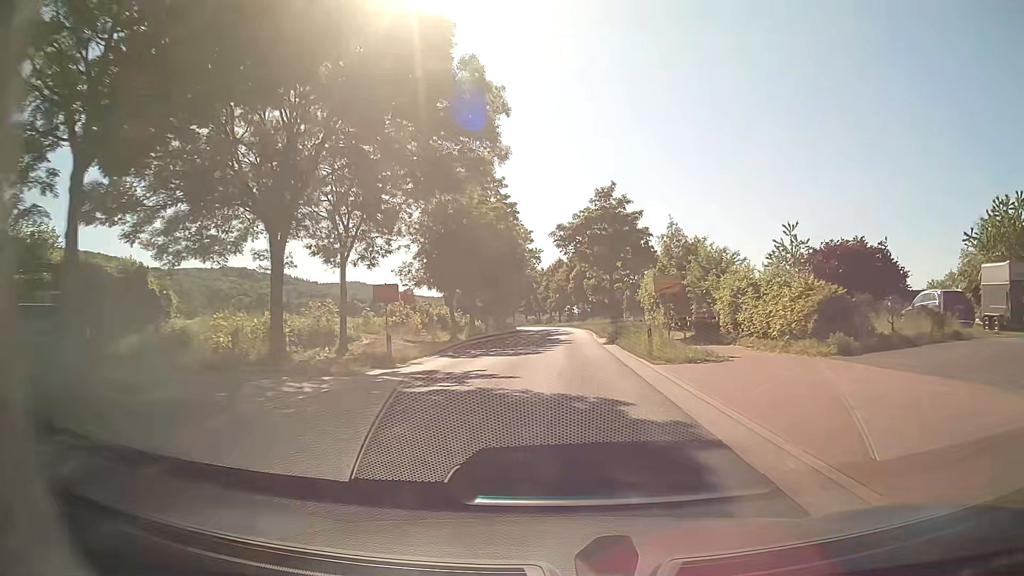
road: secondary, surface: asphalt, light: Day
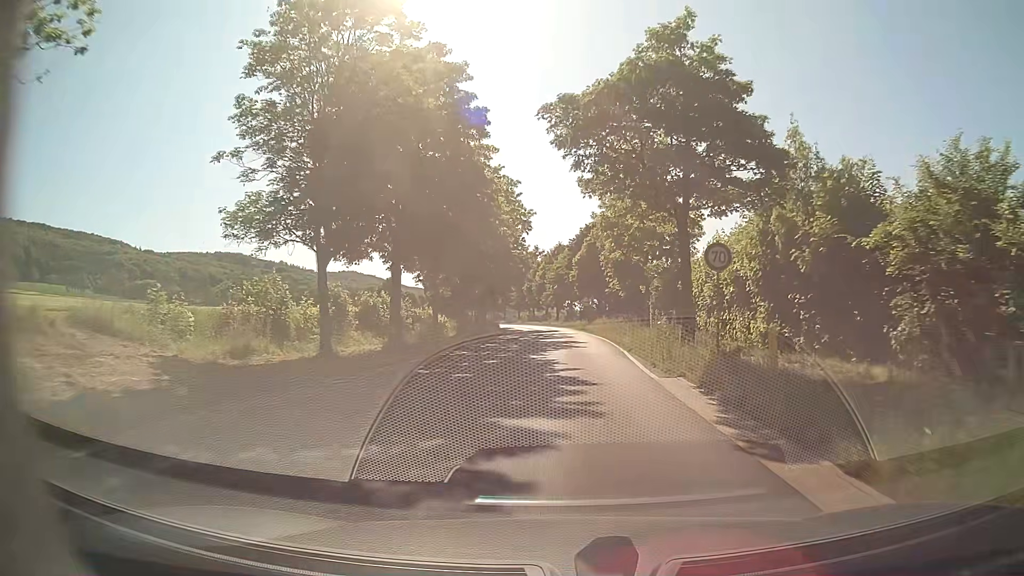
(0.0, +23.7) m; 0°
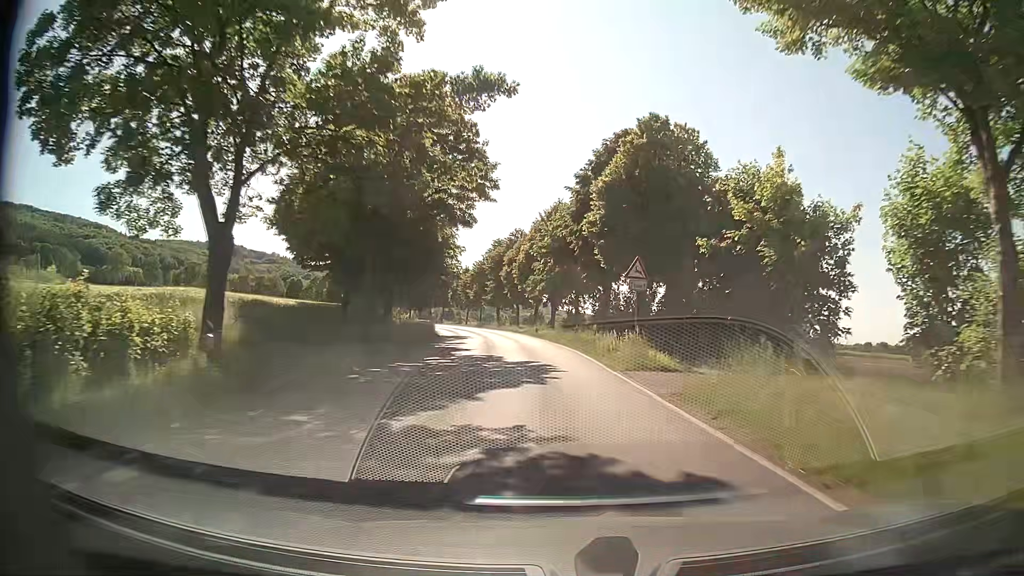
(+0.3, +44.8) m; +1°
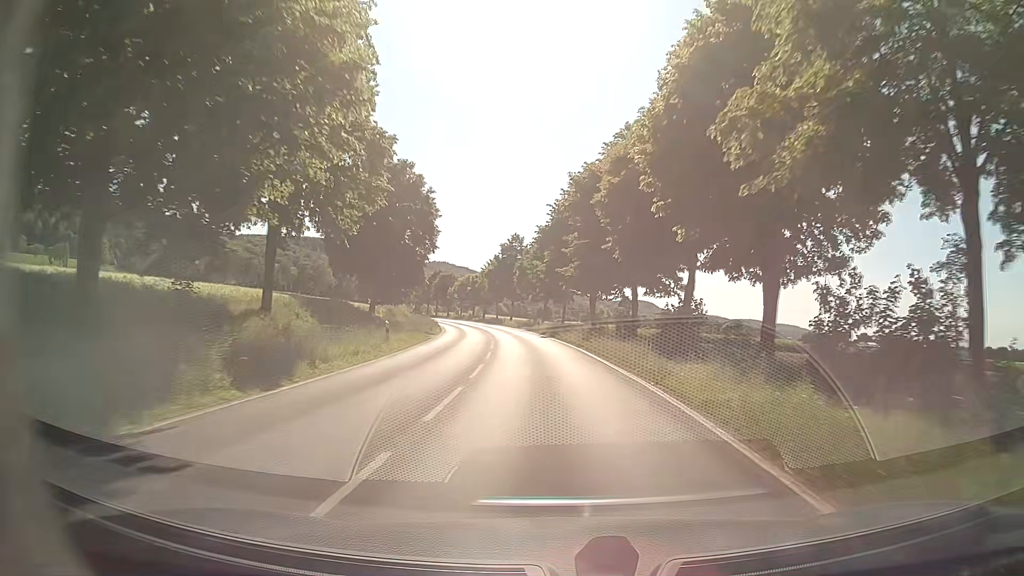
(-3.9, +50.2) m; -9°
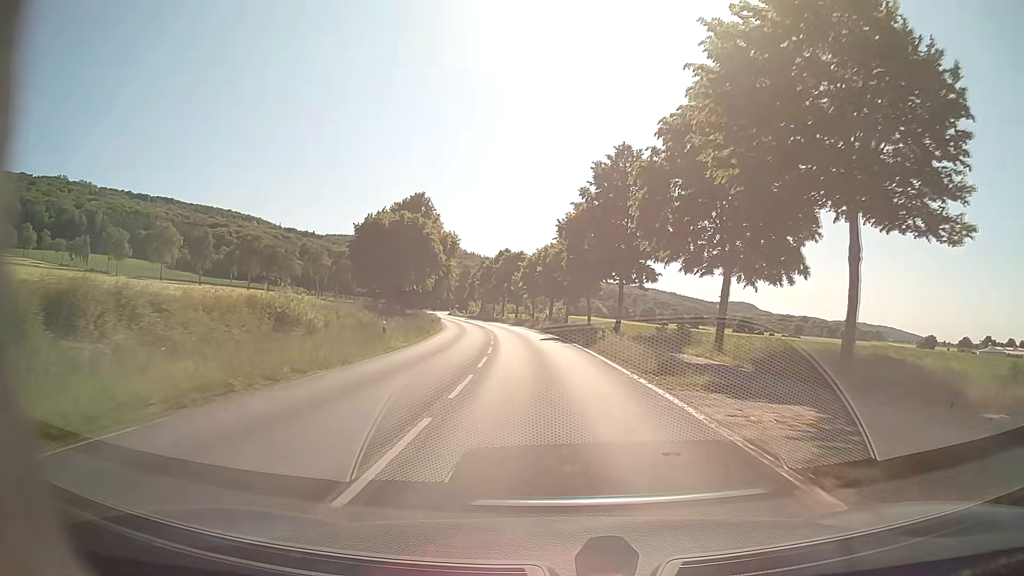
(-4.0, +52.3) m; -8°
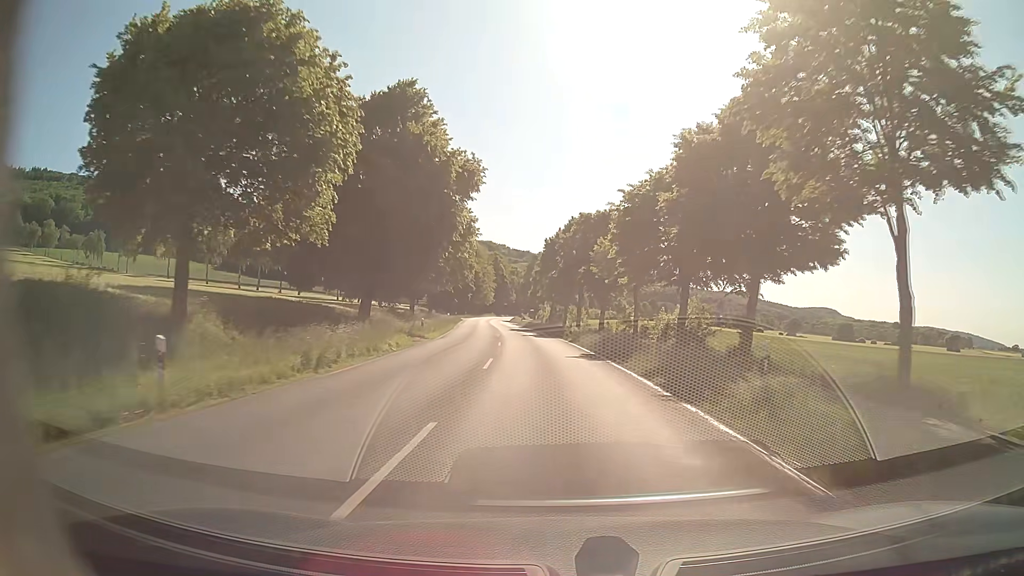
(-3.0, +42.5) m; -7°
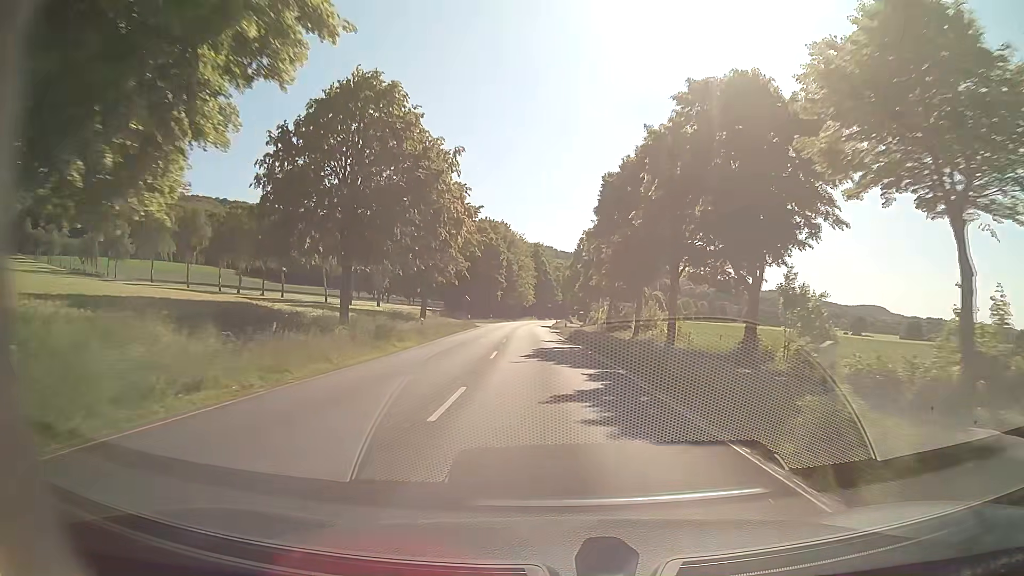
(-1.2, +32.1) m; -4°
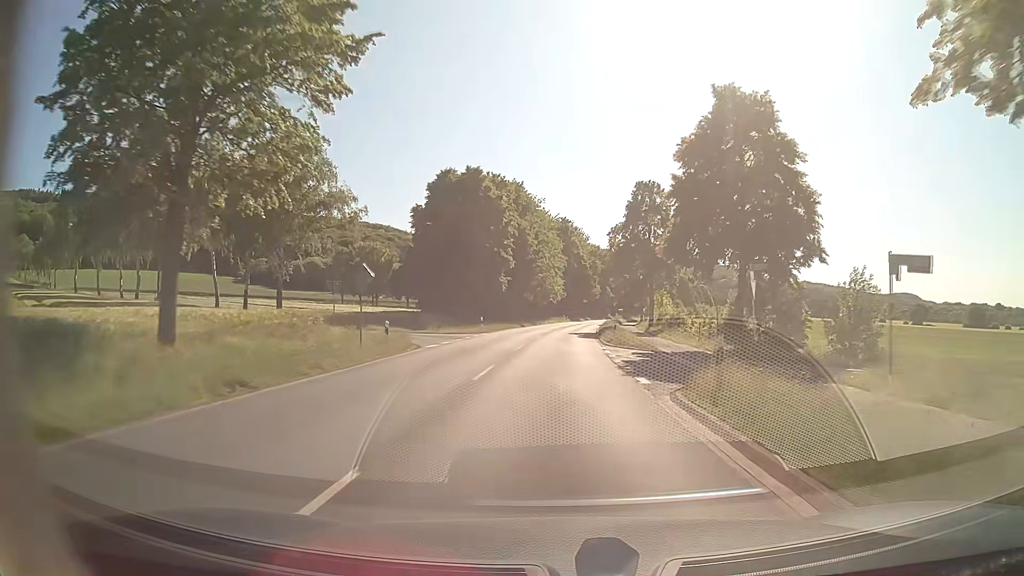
(-1.7, +43.0) m; -3°
(0, +10) (0, +20) (0, +30) (+1, +40) (+1, +50) (+2, +60) (+2, +70) (+3, +80) (+4, +90) (+5, +100) m
